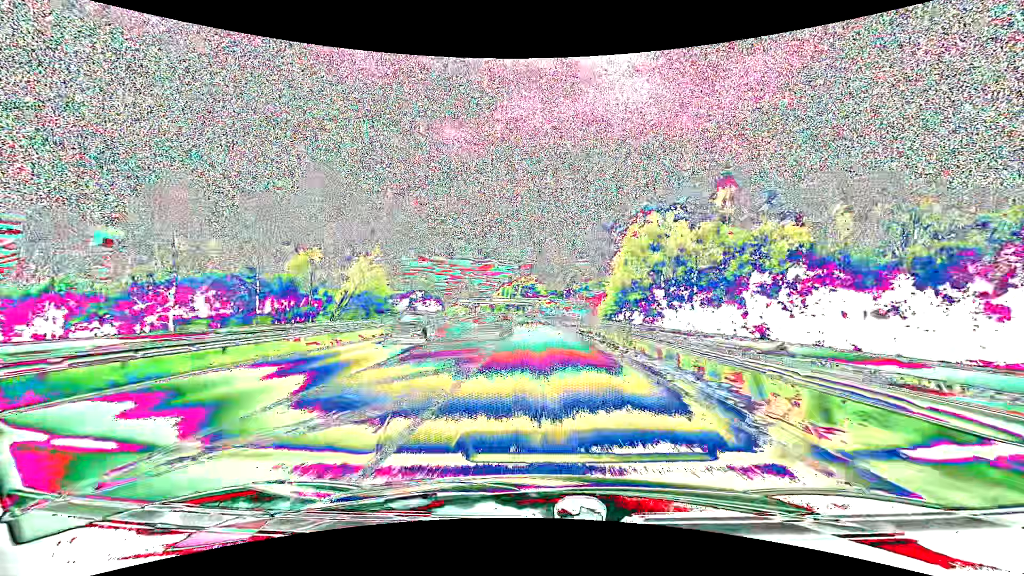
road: primary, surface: asphalt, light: Day
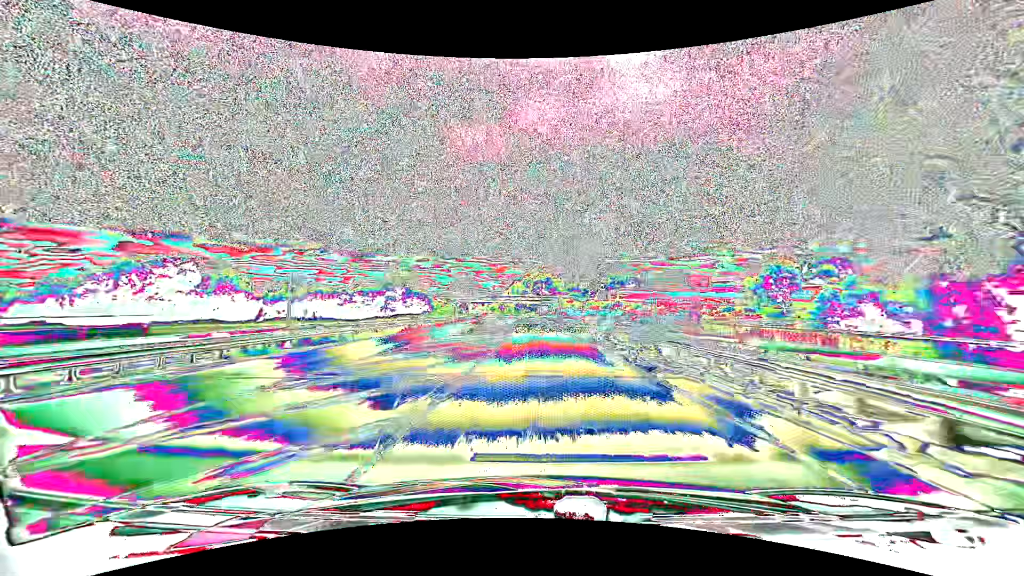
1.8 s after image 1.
(-0.6, +46.9) m; -2°
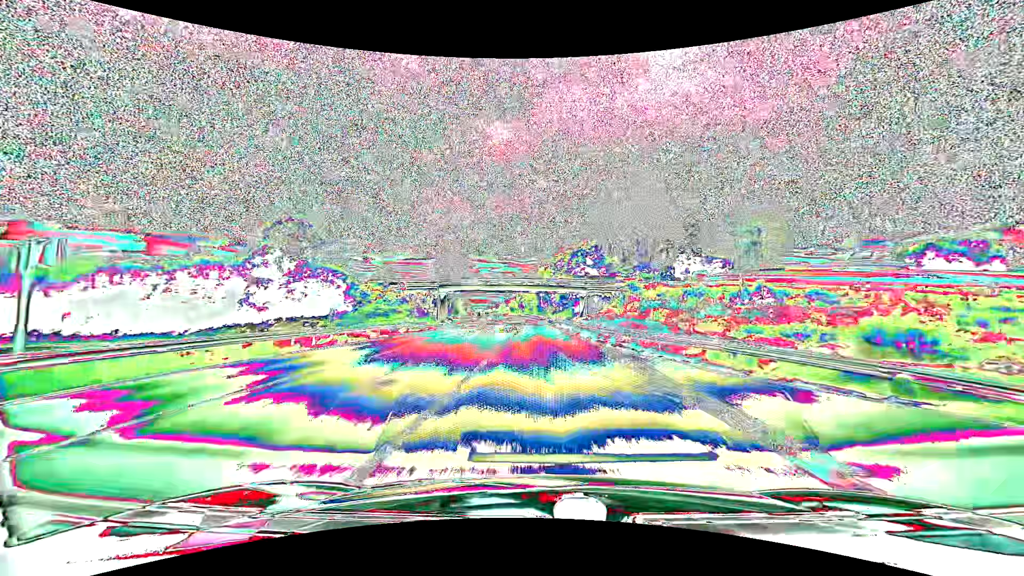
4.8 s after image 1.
(-2.1, +78.2) m; -3°
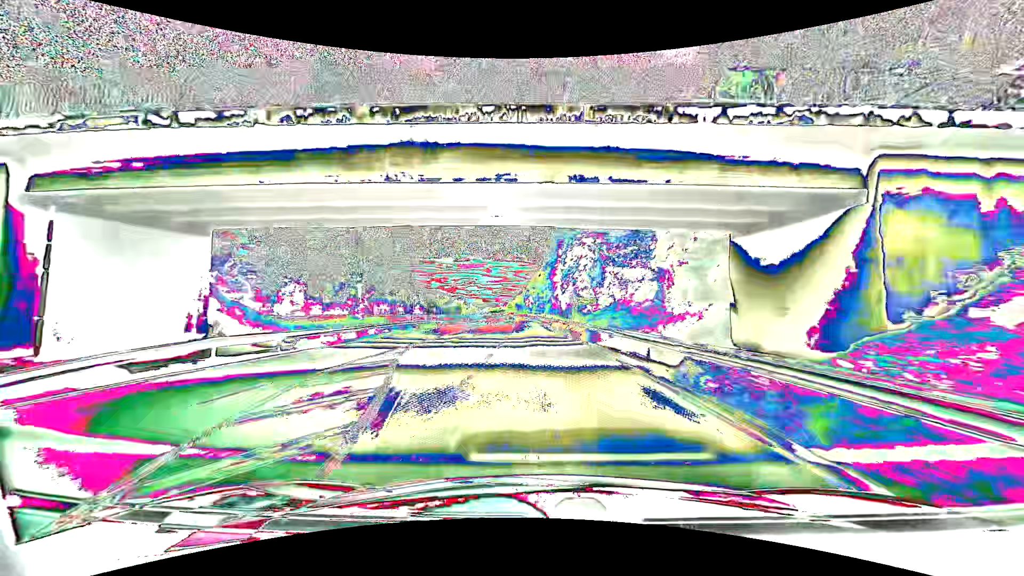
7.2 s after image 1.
(-0.7, +62.4) m; -1°
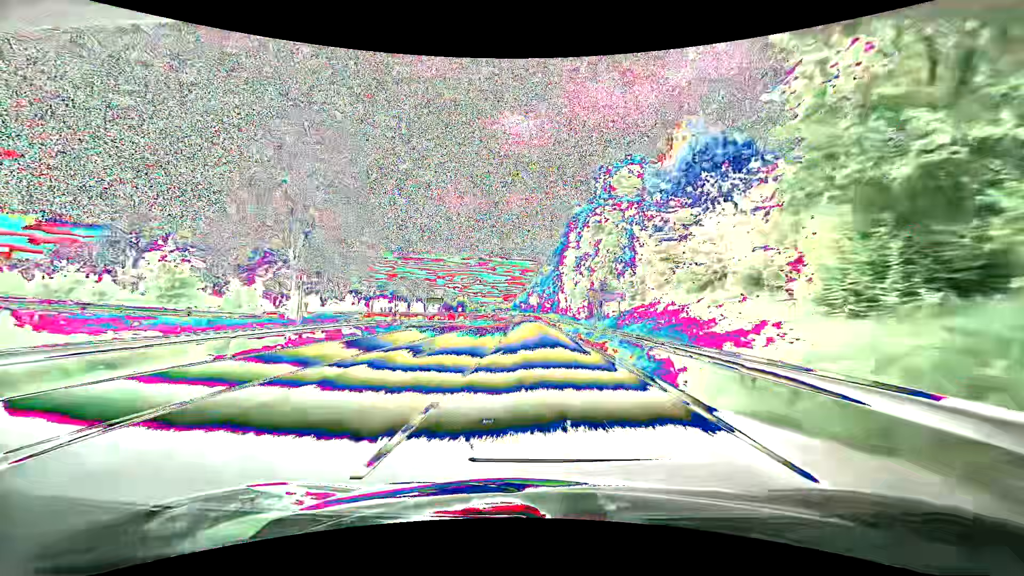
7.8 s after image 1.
(-0.1, +15.4) m; -1°
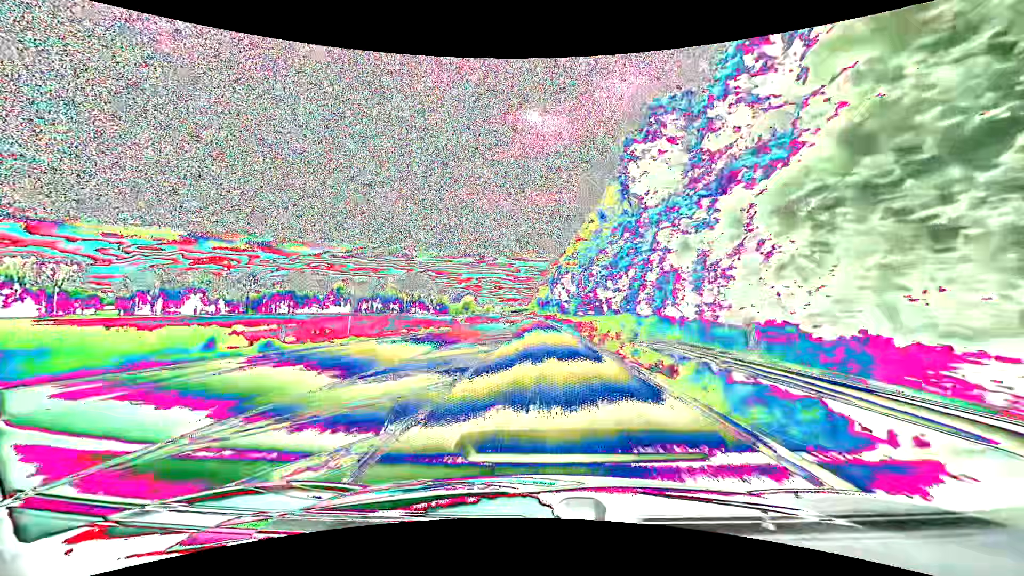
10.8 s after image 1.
(-2.0, +75.1) m; -2°
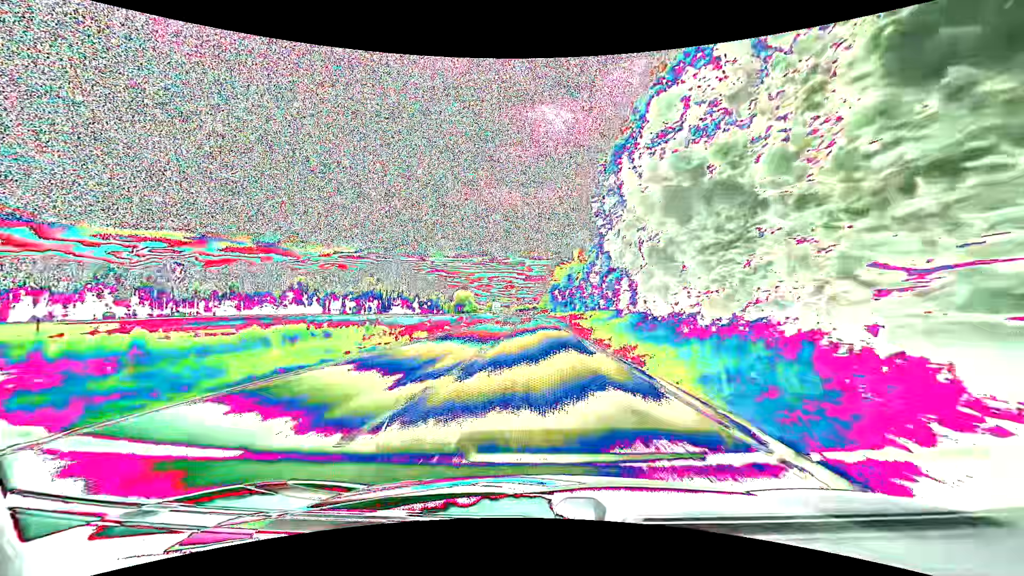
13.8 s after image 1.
(-0.5, +72.6) m; -1°
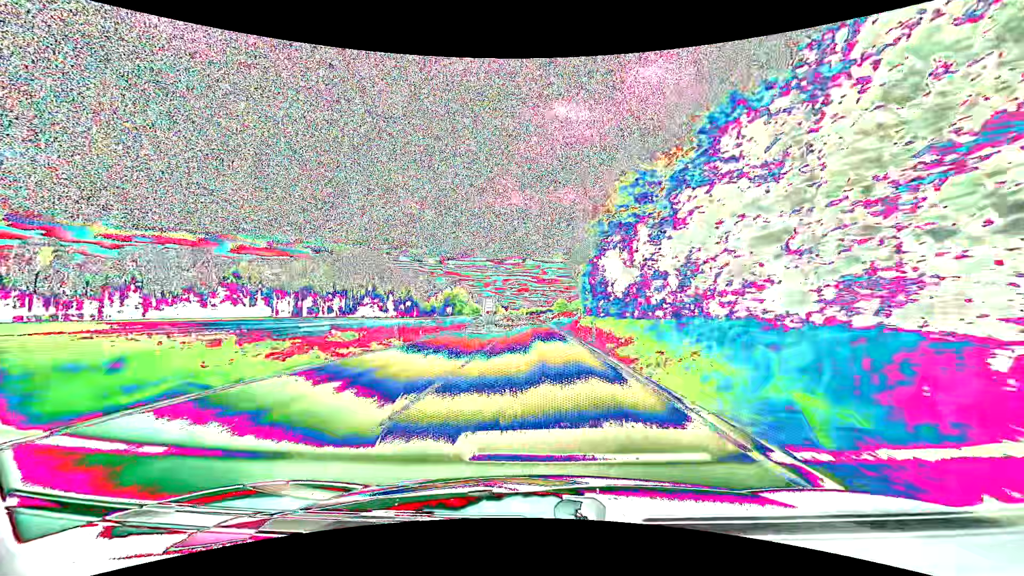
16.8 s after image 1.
(-0.6, +71.6) m; -1°
(0, +10) (0, +20) (0, +30) (-1, +40) (-1, +50) (-1, +60) (-1, +70) (-2, +80) (-2, +90) (-3, +100) m
